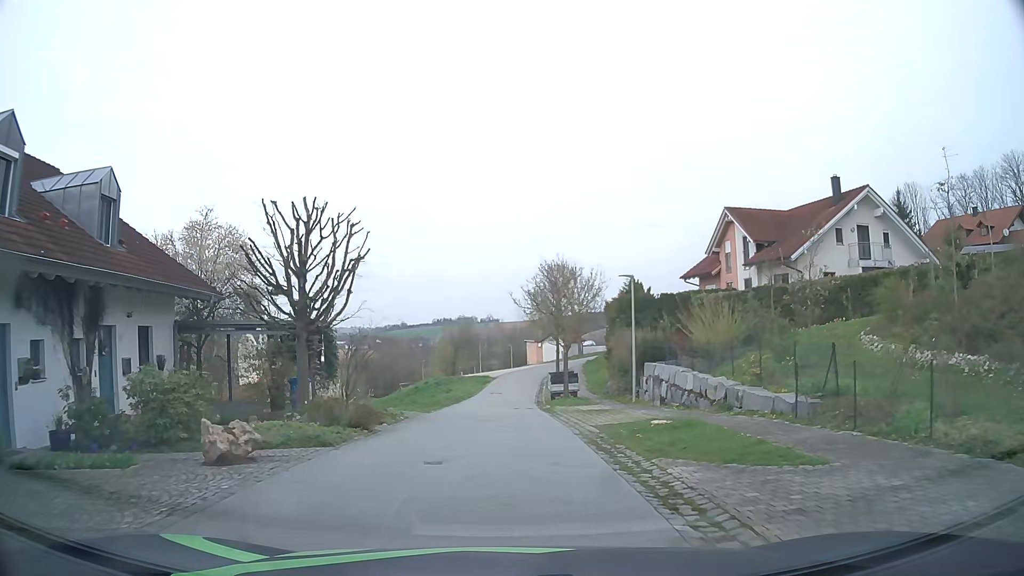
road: residential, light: Day
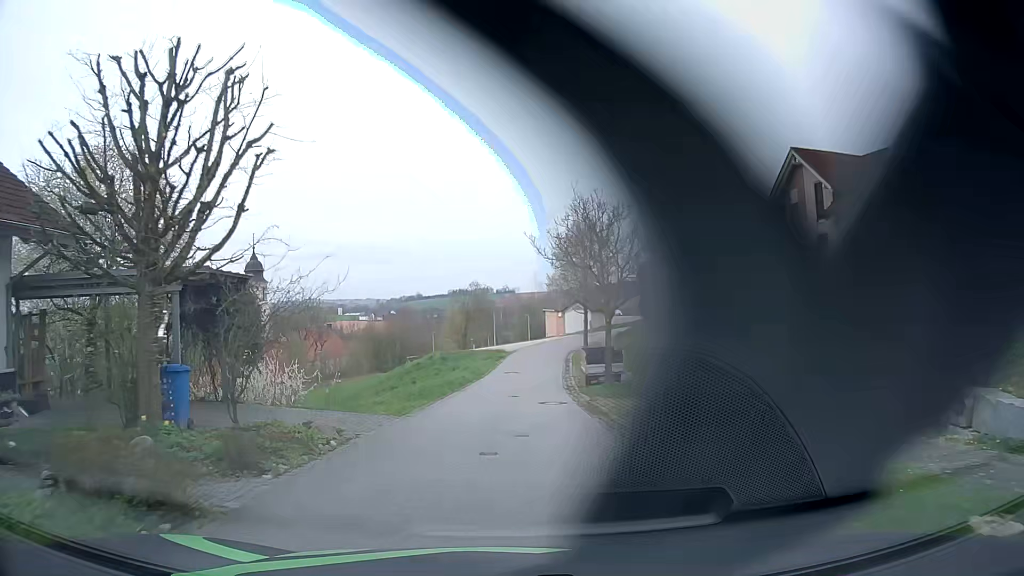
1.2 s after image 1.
(-0.1, +8.7) m; -1°
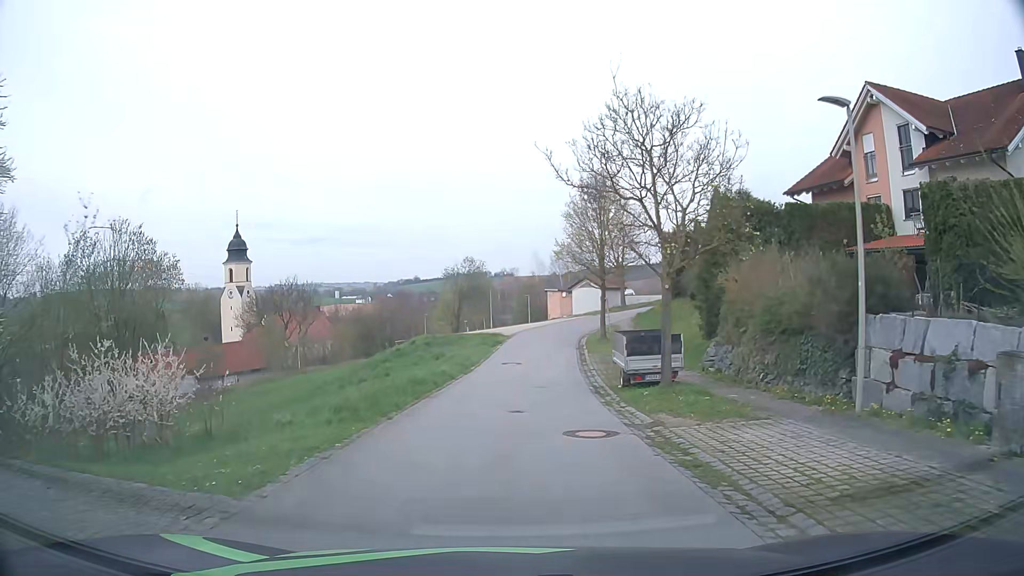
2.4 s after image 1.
(0.0, +8.8) m; +1°
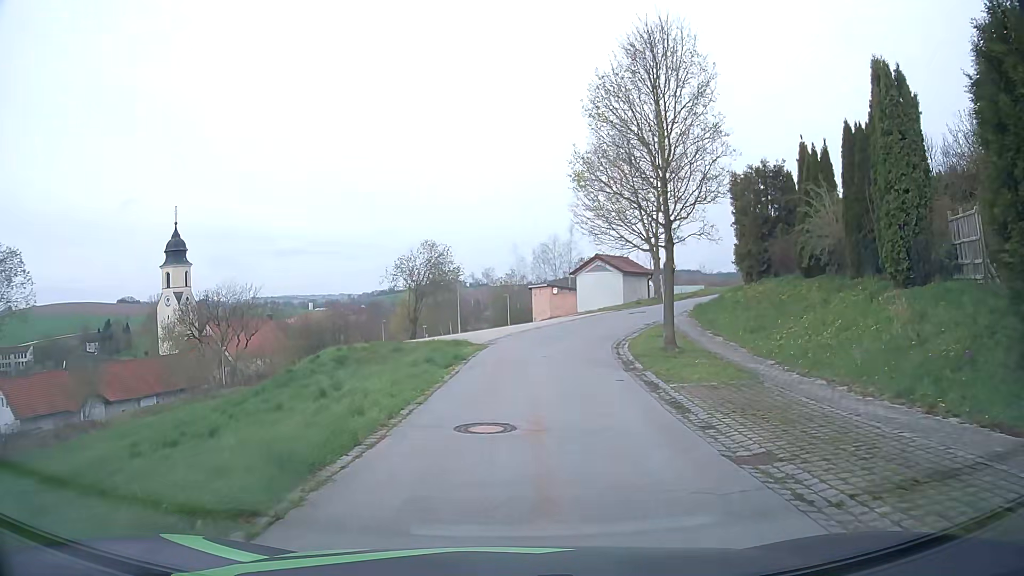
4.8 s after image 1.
(-0.1, +18.3) m; +1°
